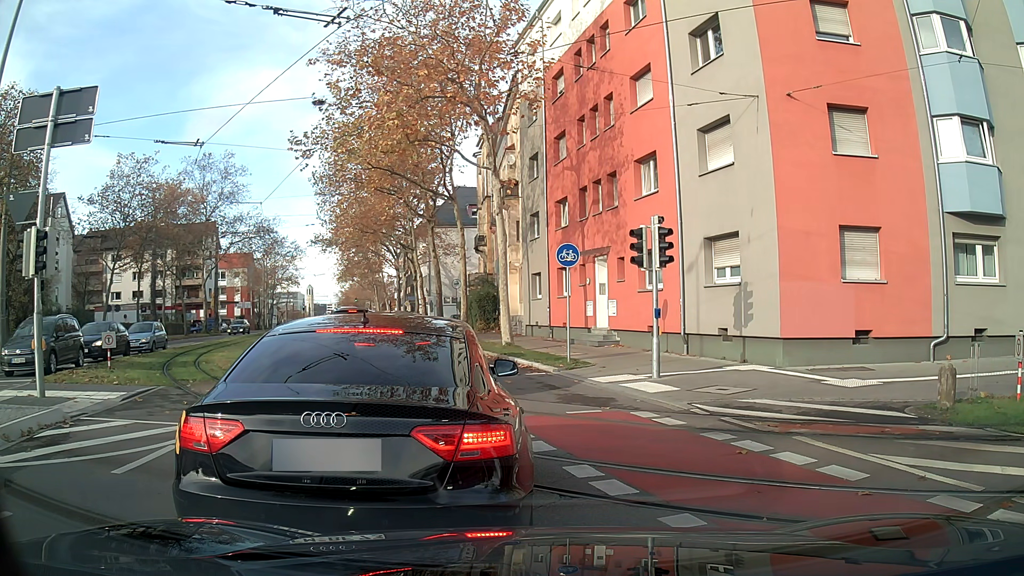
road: secondary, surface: asphalt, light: Day
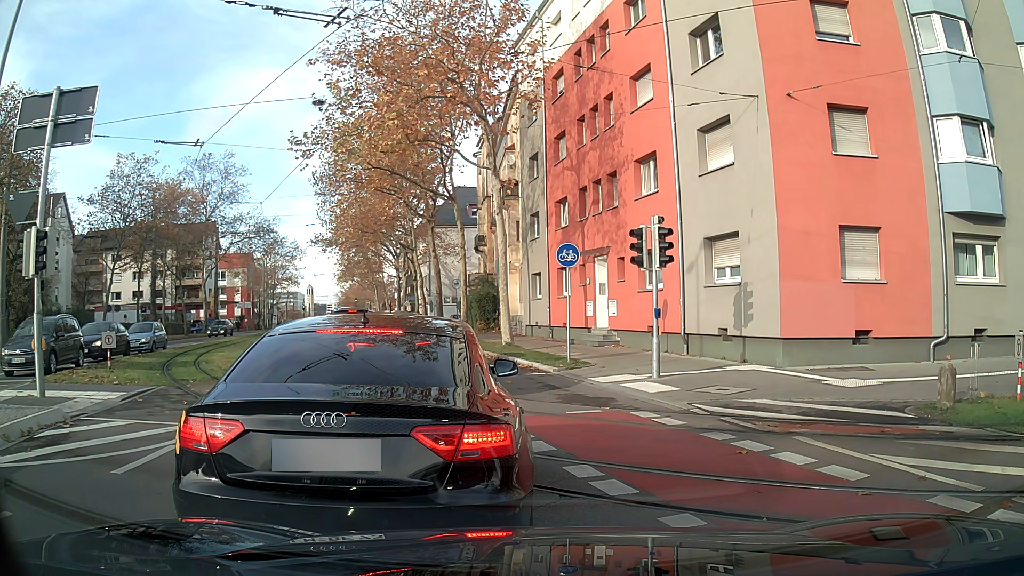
(0.0, 0.0) m; 0°
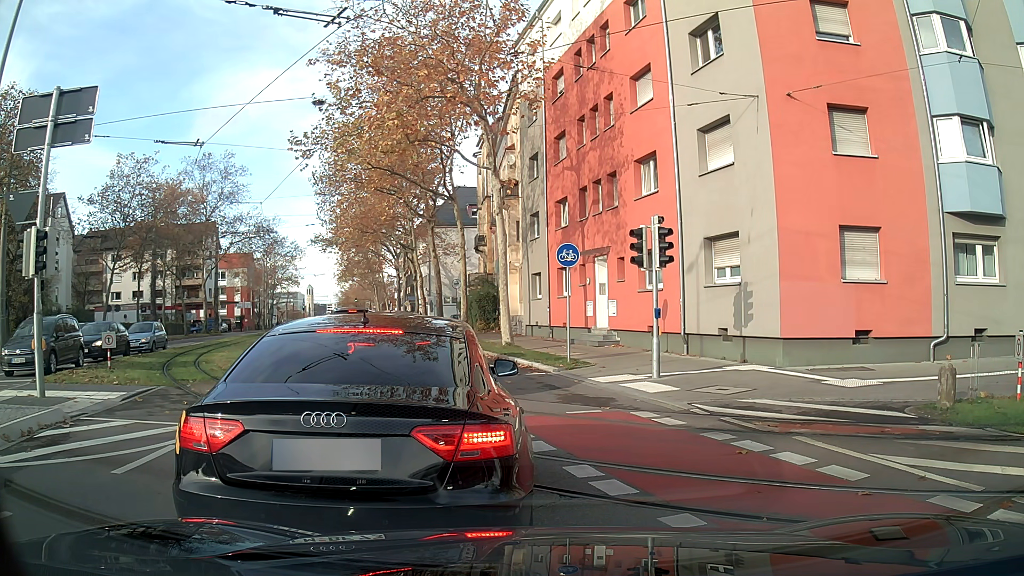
(0.0, 0.0) m; 0°
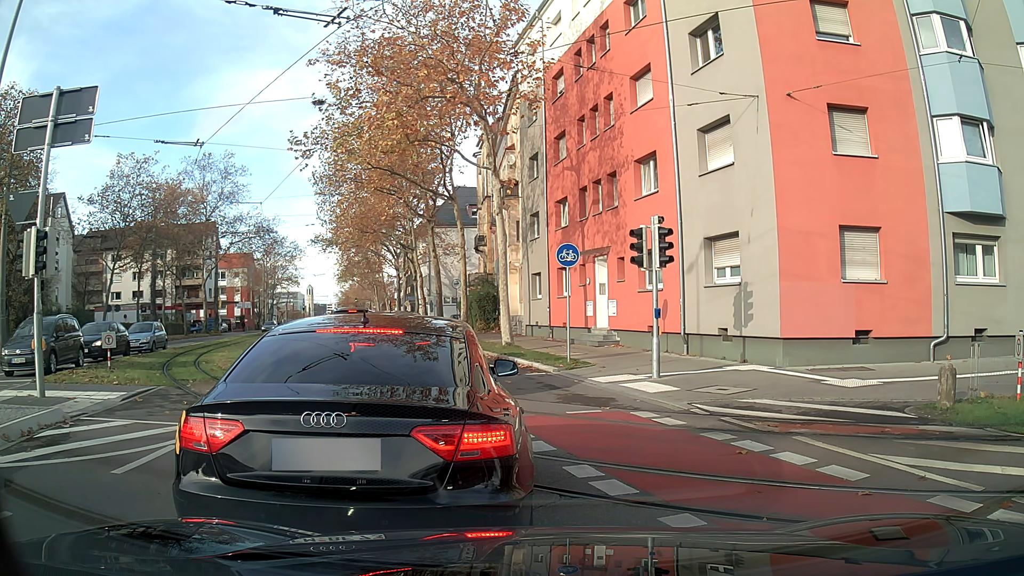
(0.0, 0.0) m; 0°
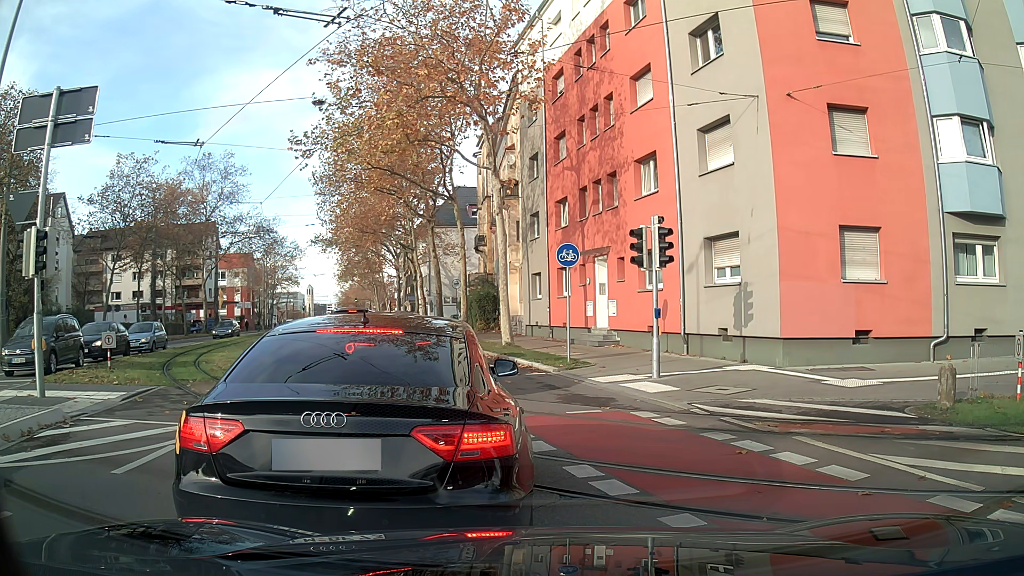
(0.0, 0.0) m; 0°
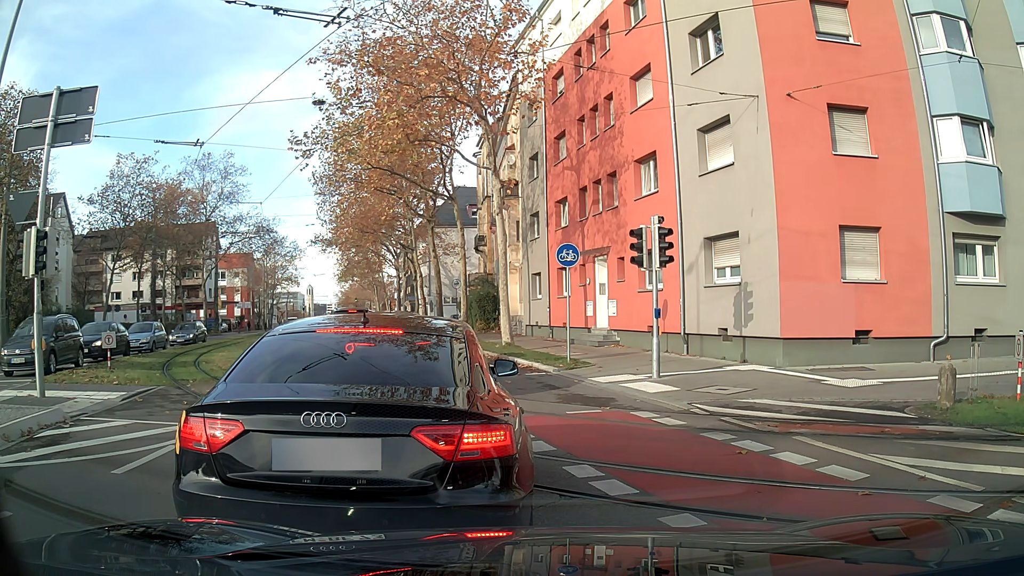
(0.0, 0.0) m; 0°
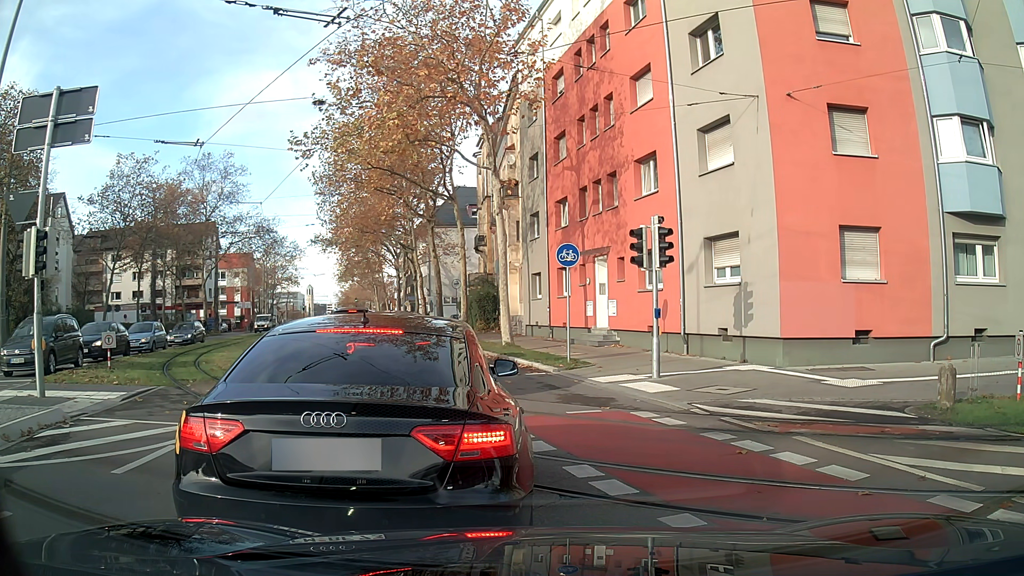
(0.0, 0.0) m; 0°
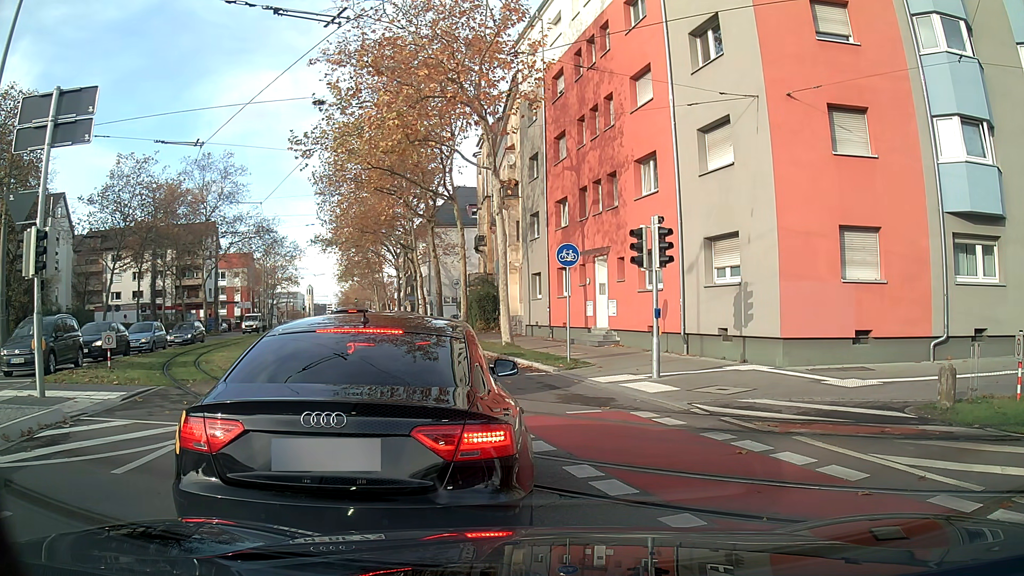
(0.0, 0.0) m; 0°
